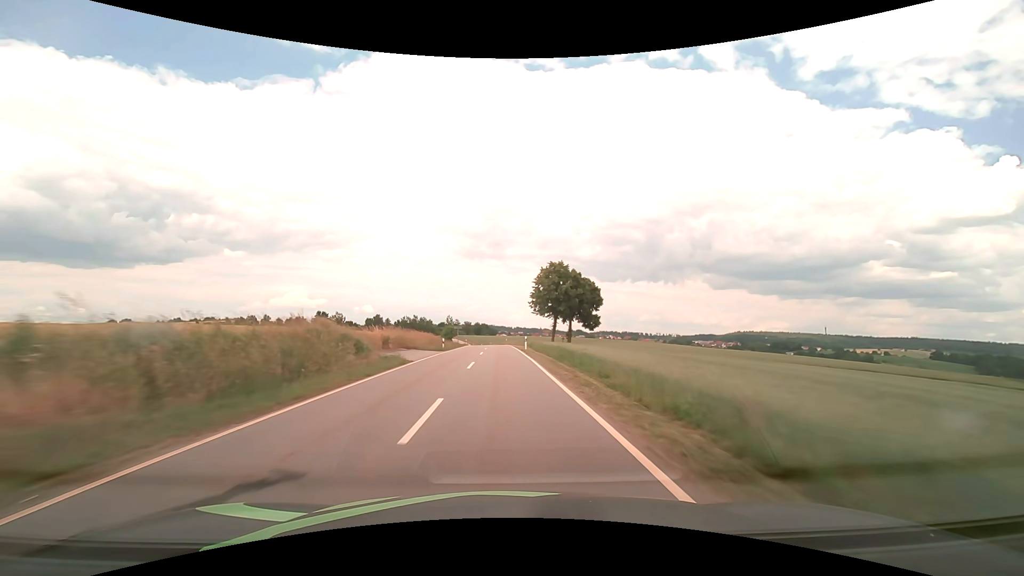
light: Day
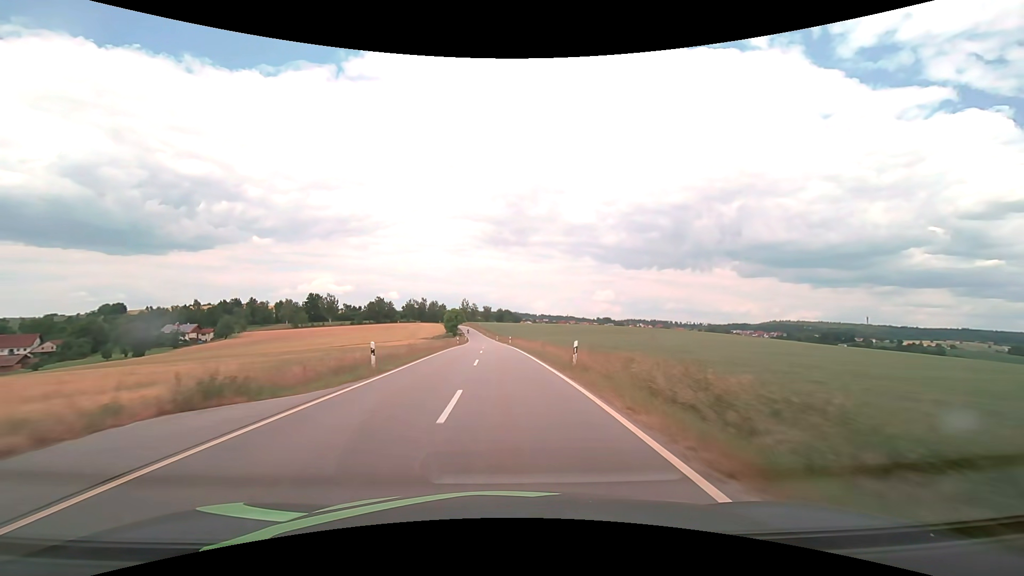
(-1.7, +71.8) m; -3°
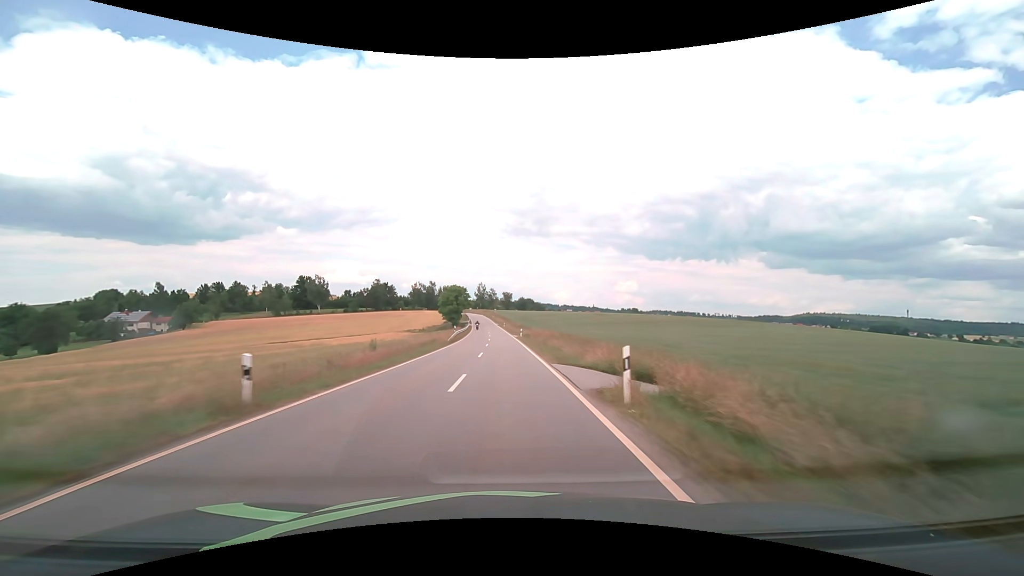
(-1.3, +57.4) m; -2°
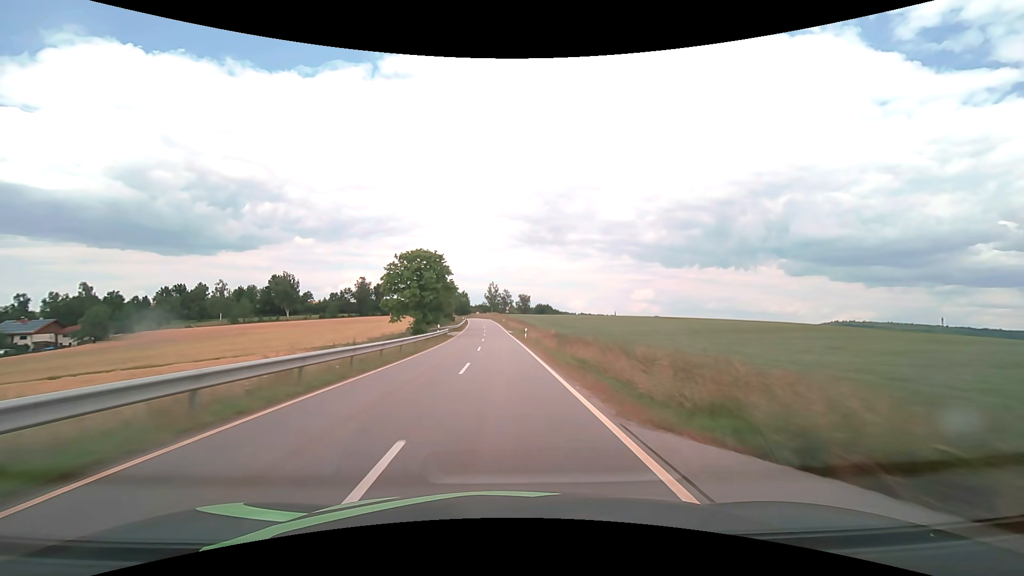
(-0.7, +57.3) m; -2°
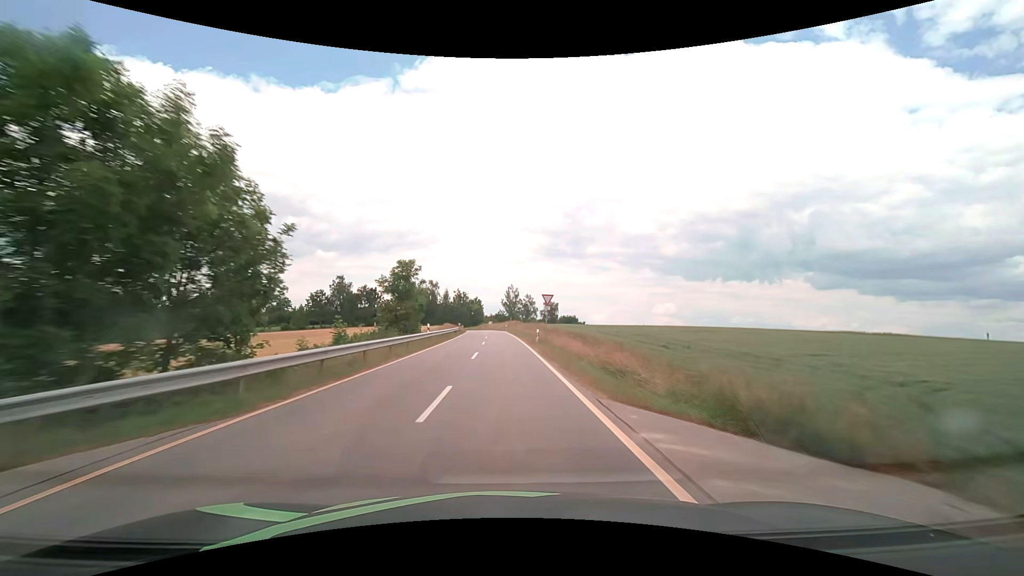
(-1.4, +55.7) m; -2°
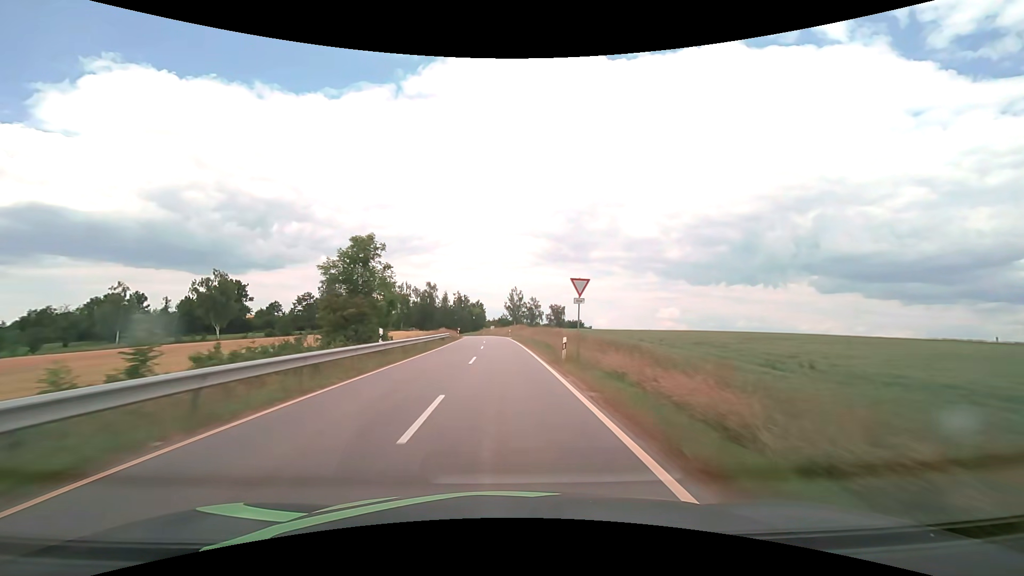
(0.0, +13.2) m; 0°
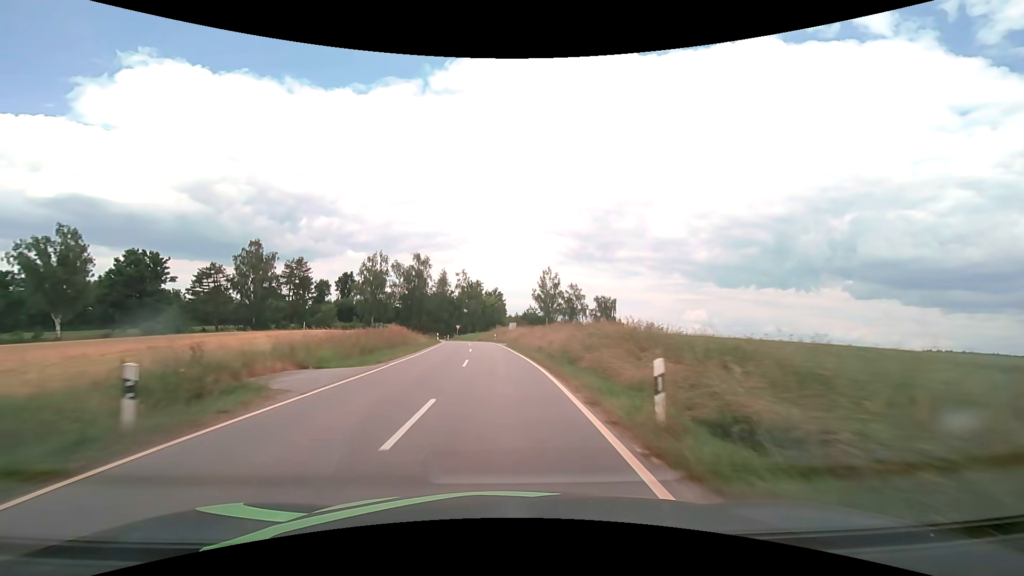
(-1.3, +60.6) m; -3°
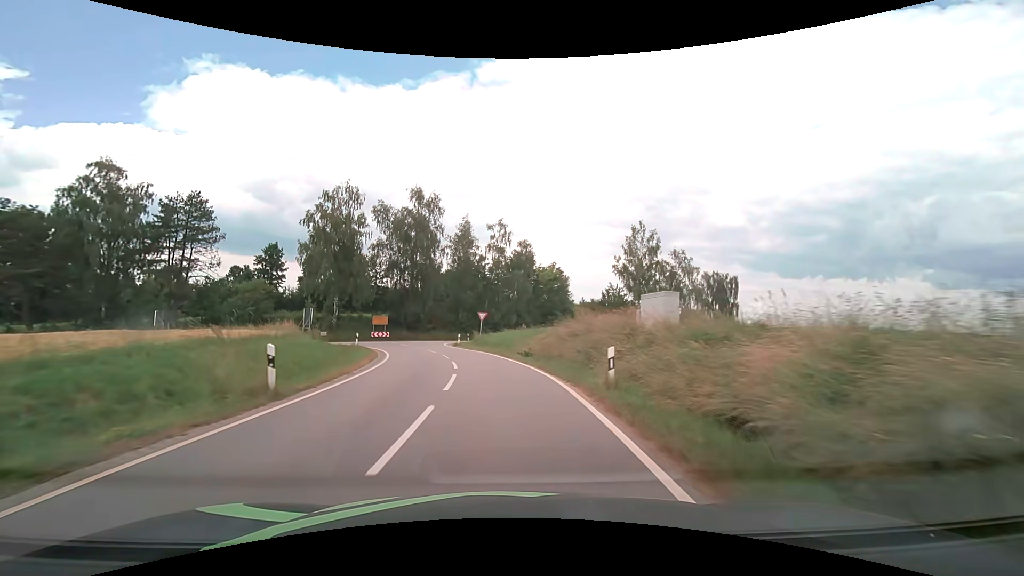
(-2.2, +49.2) m; -6°
(0, +10) (-1, +20) (-3, +30) (-5, +39) (-6, +49) (-1, +58) (+7, +64) (+16, +69) (+24, +75) (+32, +81) m
